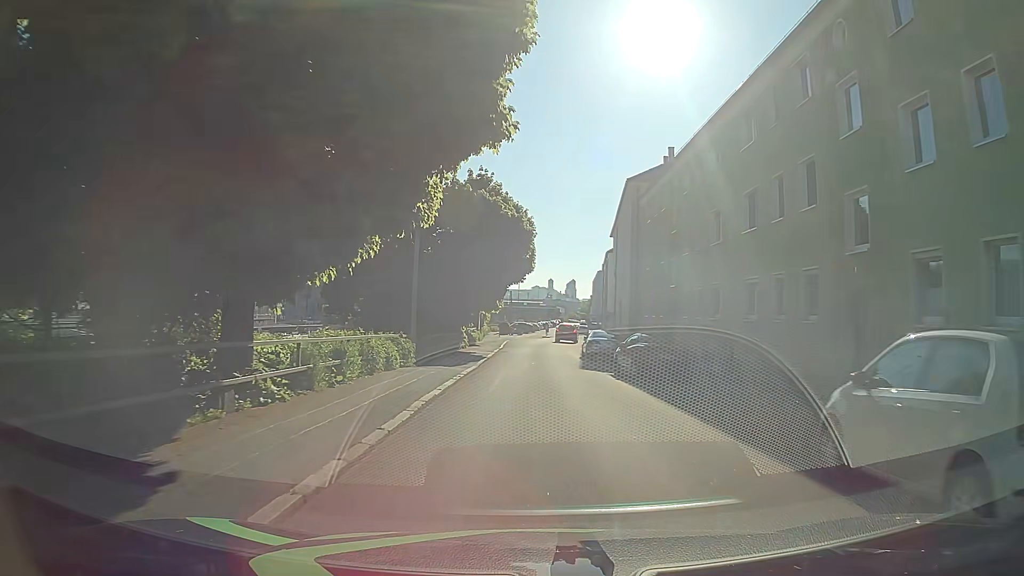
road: residential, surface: asphalt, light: Day
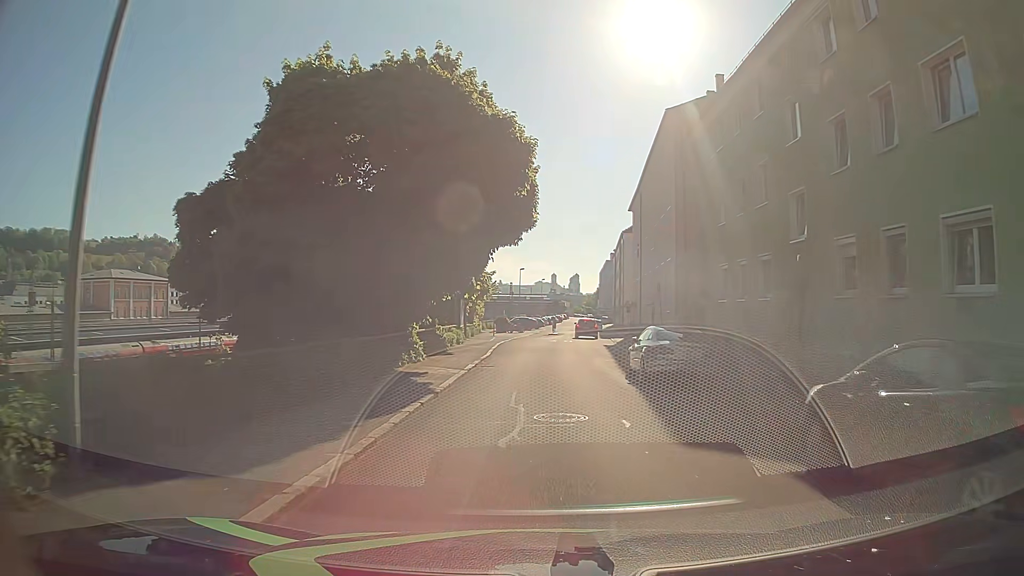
(0.0, +15.6) m; 0°
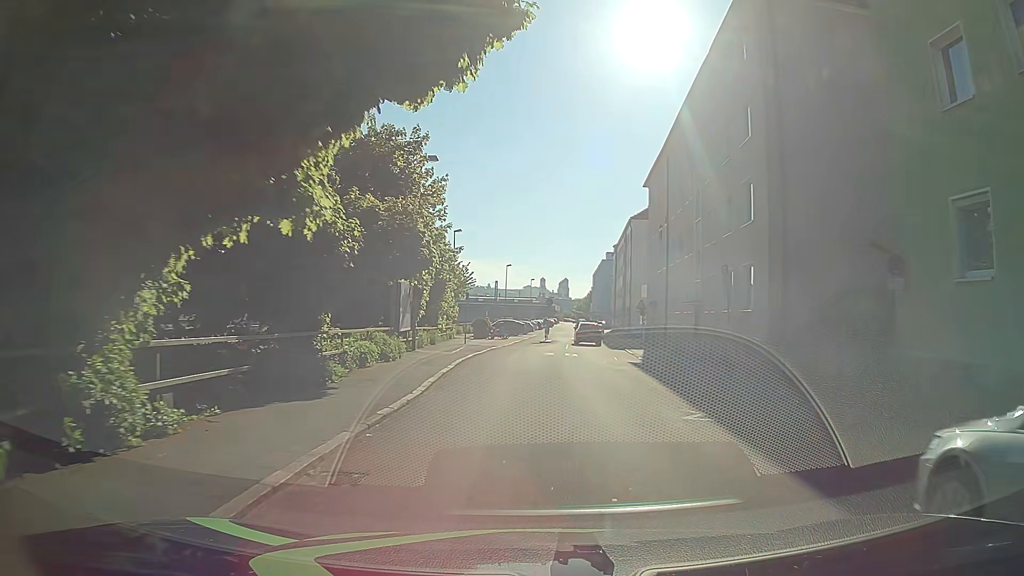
(0.0, +15.2) m; 0°
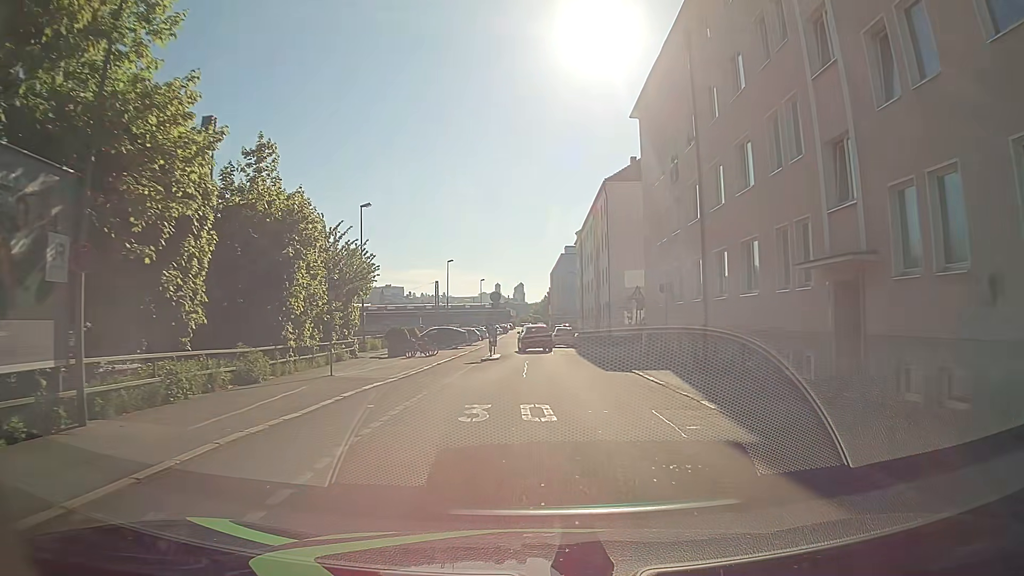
(+1.1, +19.3) m; +5°
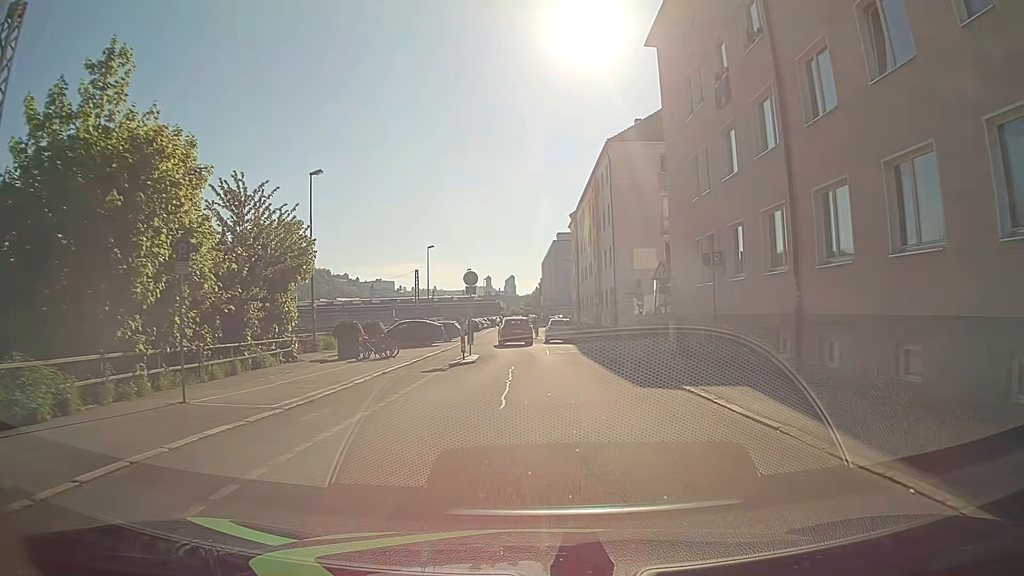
(0.0, +9.0) m; 0°
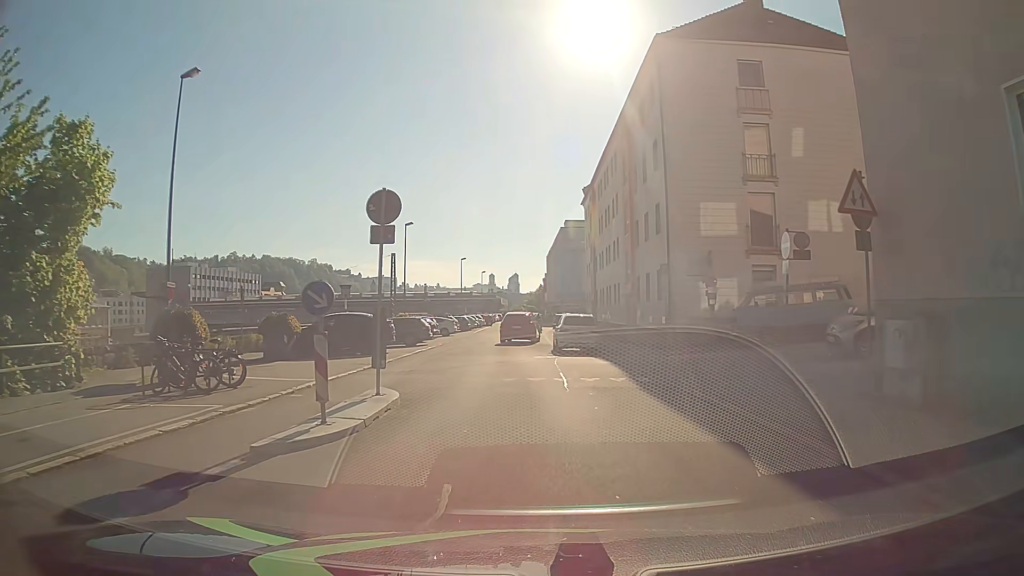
(+0.3, +16.1) m; +1°
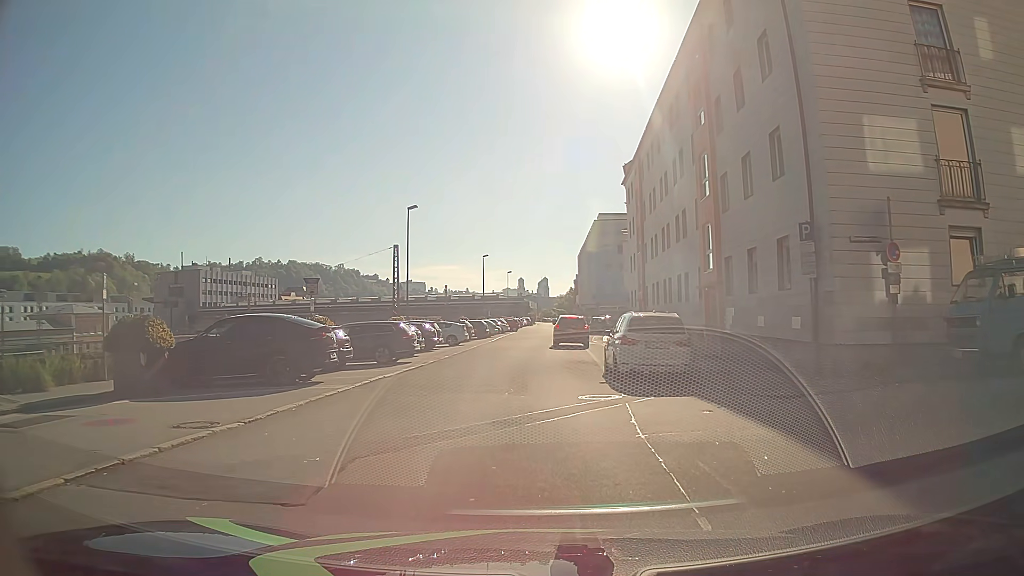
(-0.2, +11.5) m; -2°
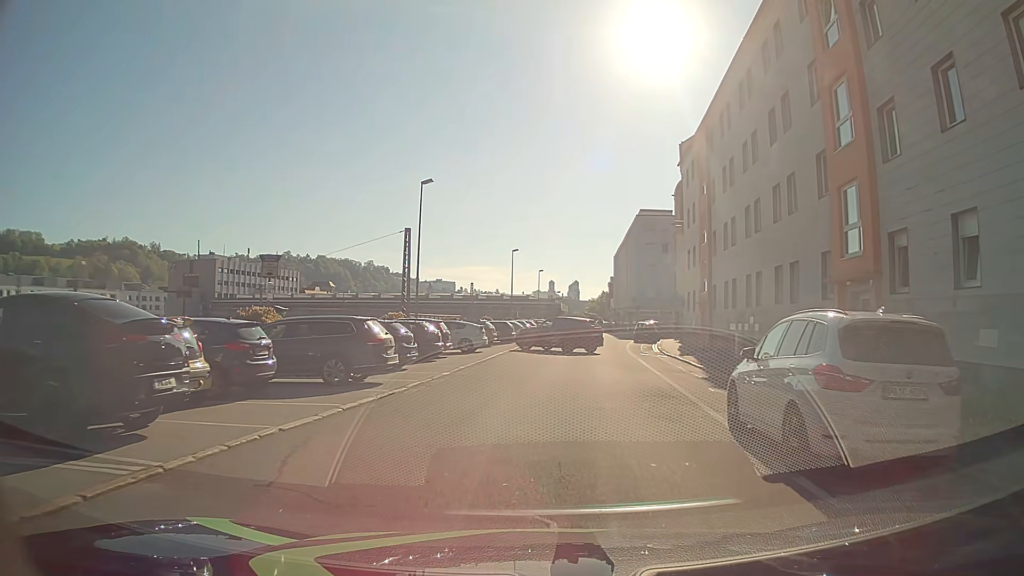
(-0.5, +9.5) m; -3°
